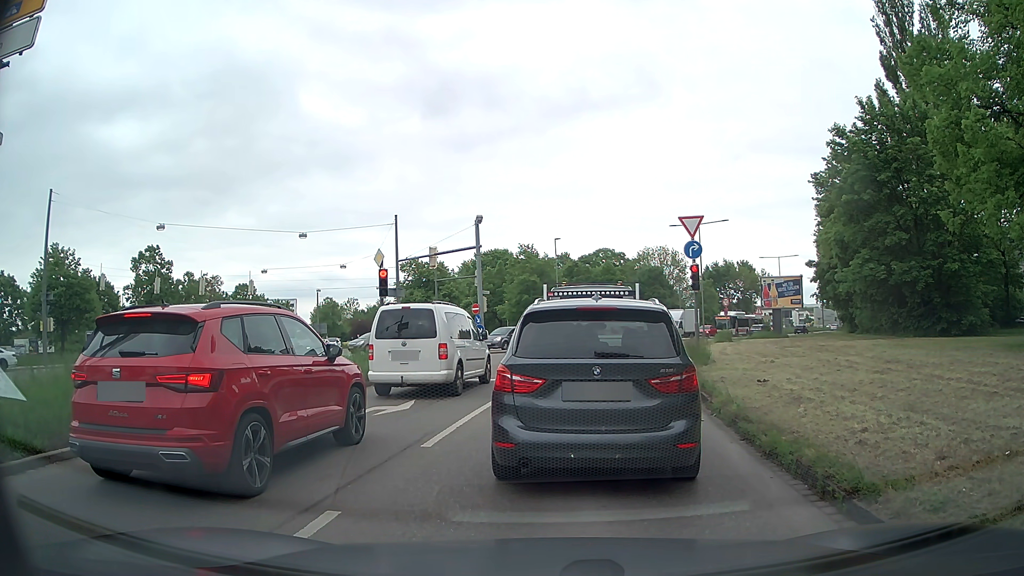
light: Day
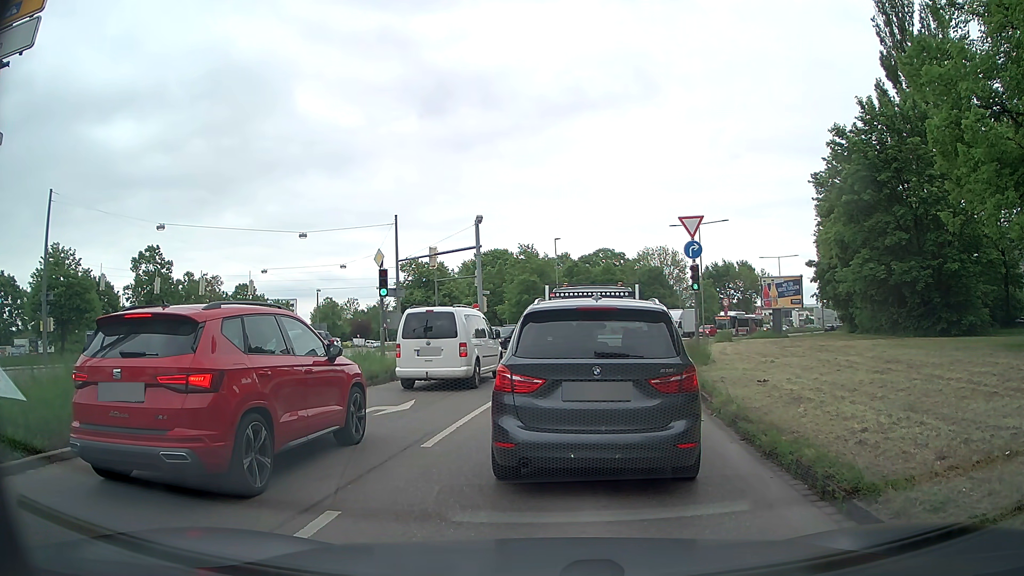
(0.0, 0.0) m; 0°
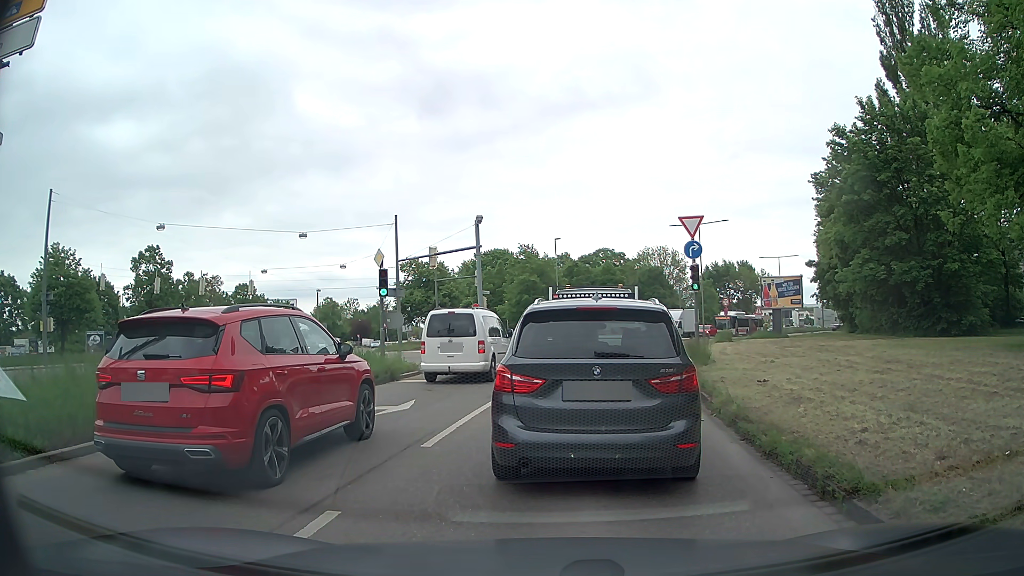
(0.0, 0.0) m; 0°
(0, +10) (+2, +20) (+4, +30) (+6, +39) (+10, +49) (+15, +58) (+20, +66) (+25, +75) (+30, +83) (+35, +92) m
